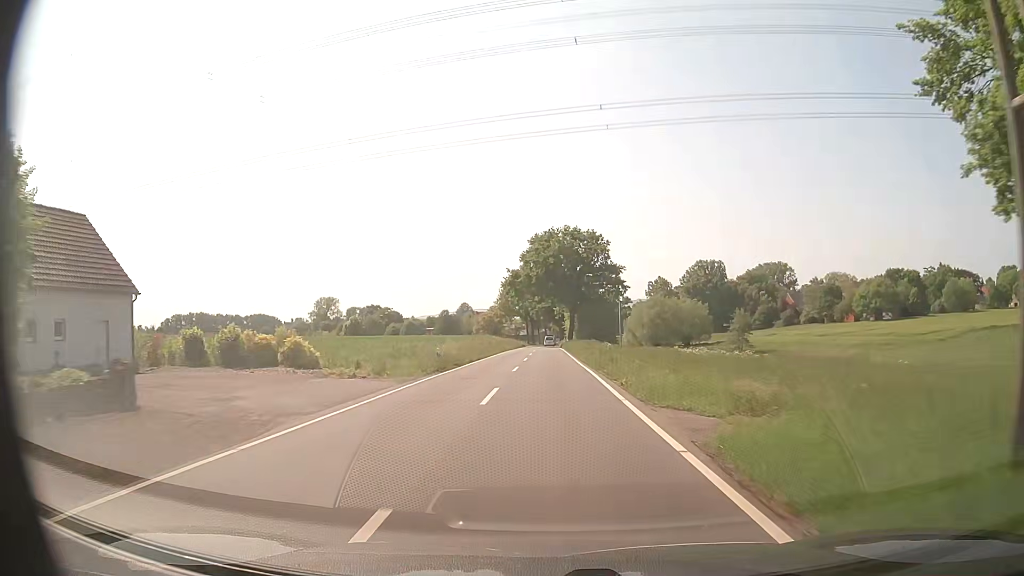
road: tertiary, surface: asphalt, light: Day
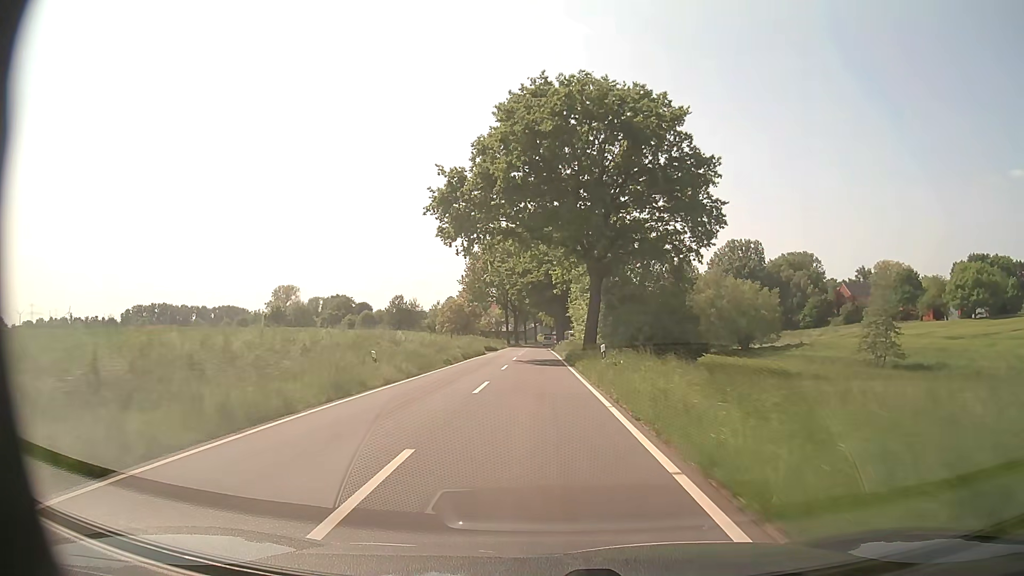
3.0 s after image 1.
(-0.1, +57.2) m; 0°
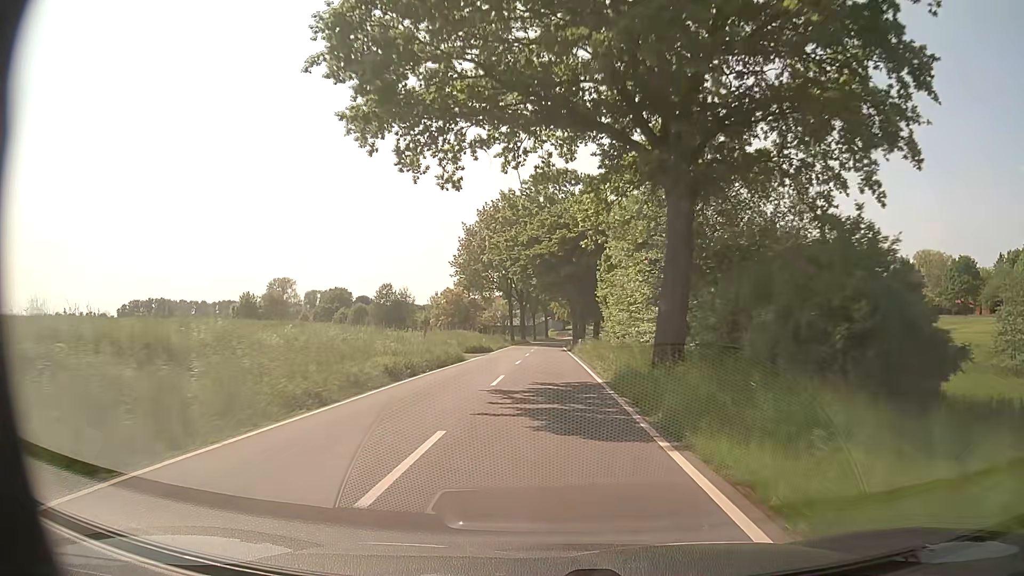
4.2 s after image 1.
(-0.3, +22.5) m; -1°
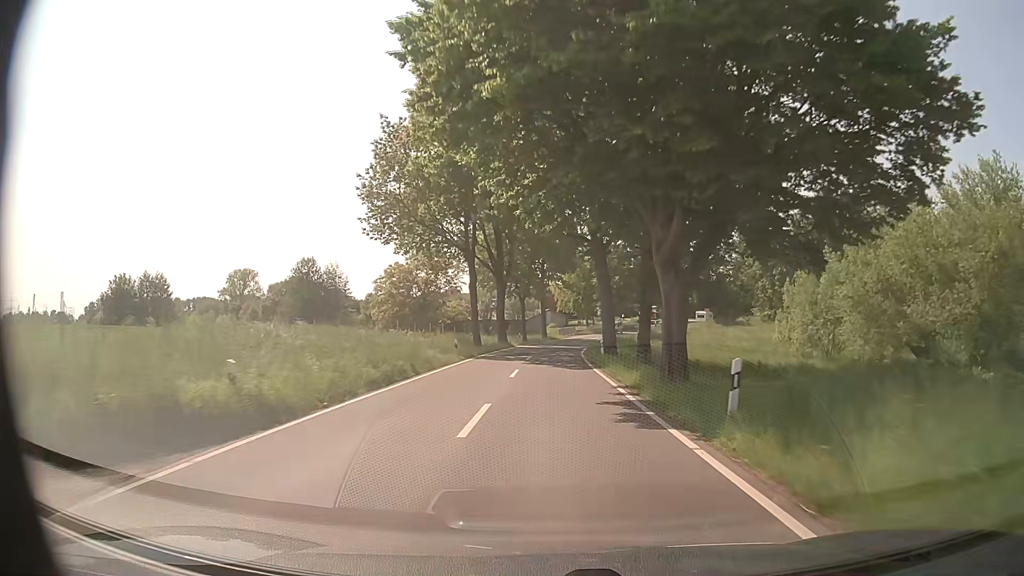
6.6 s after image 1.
(-0.1, +43.6) m; 0°
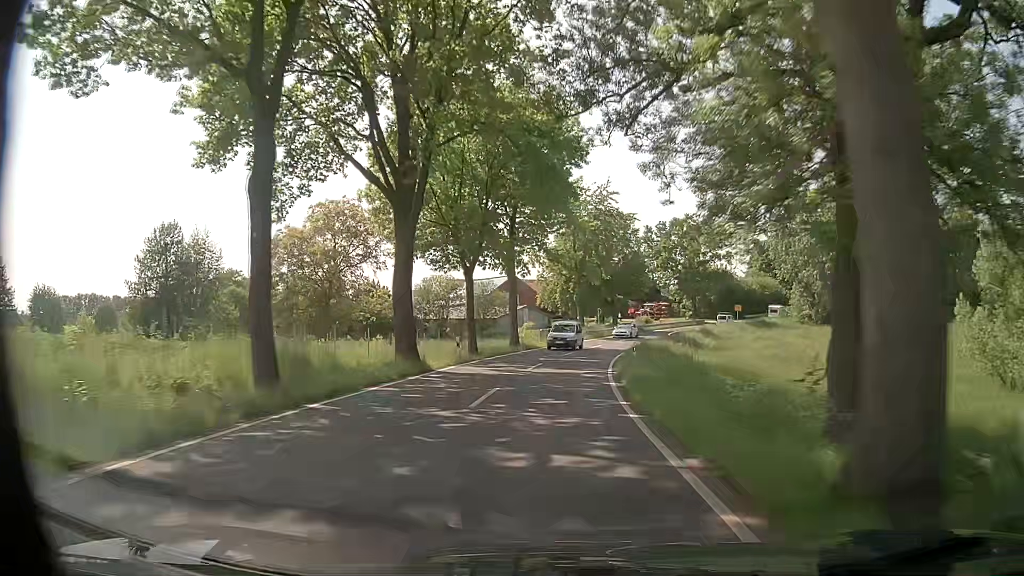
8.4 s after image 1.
(+0.3, +32.2) m; +2°
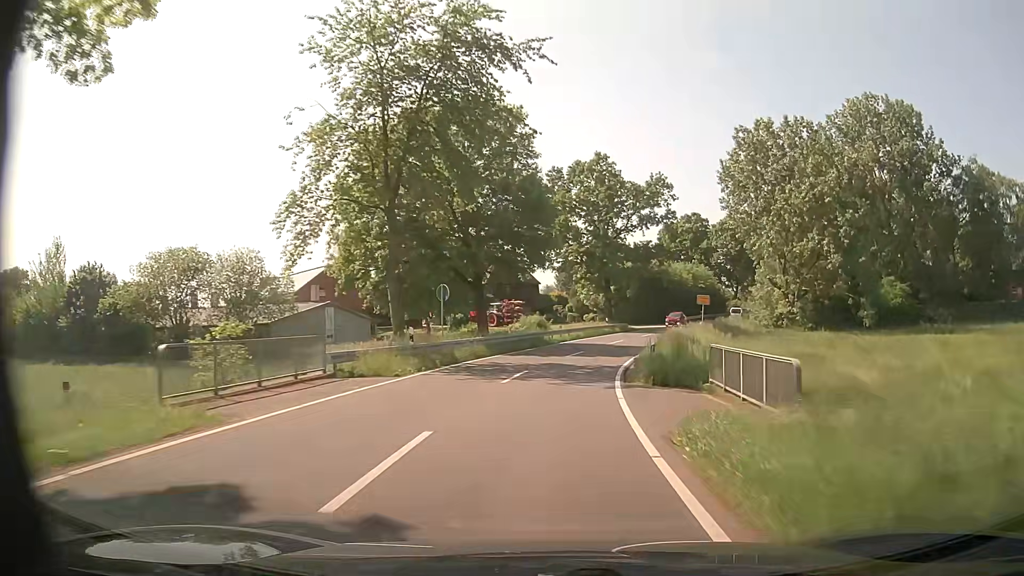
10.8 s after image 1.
(+3.3, +42.3) m; +11°
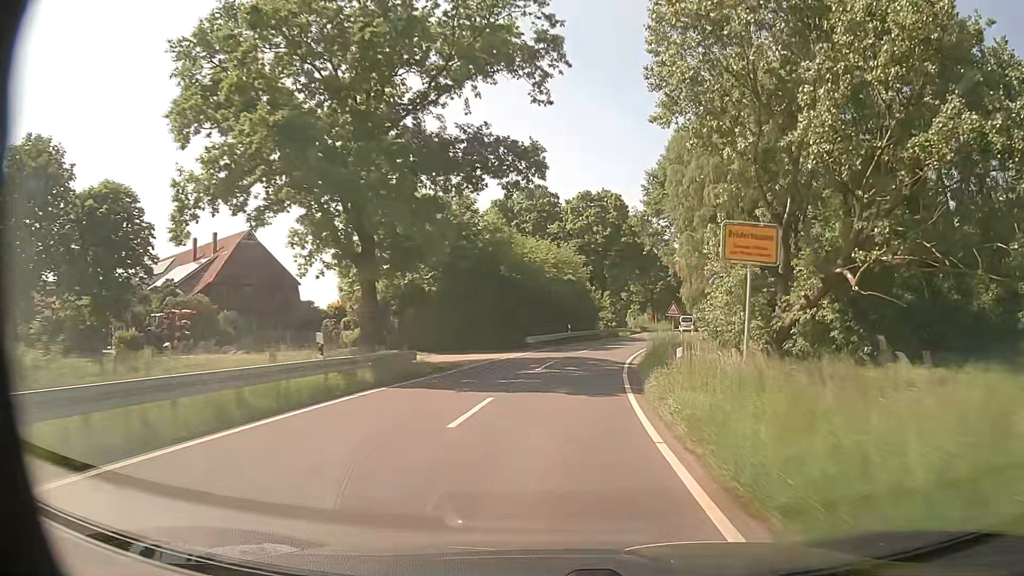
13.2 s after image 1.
(+6.1, +41.5) m; +16°
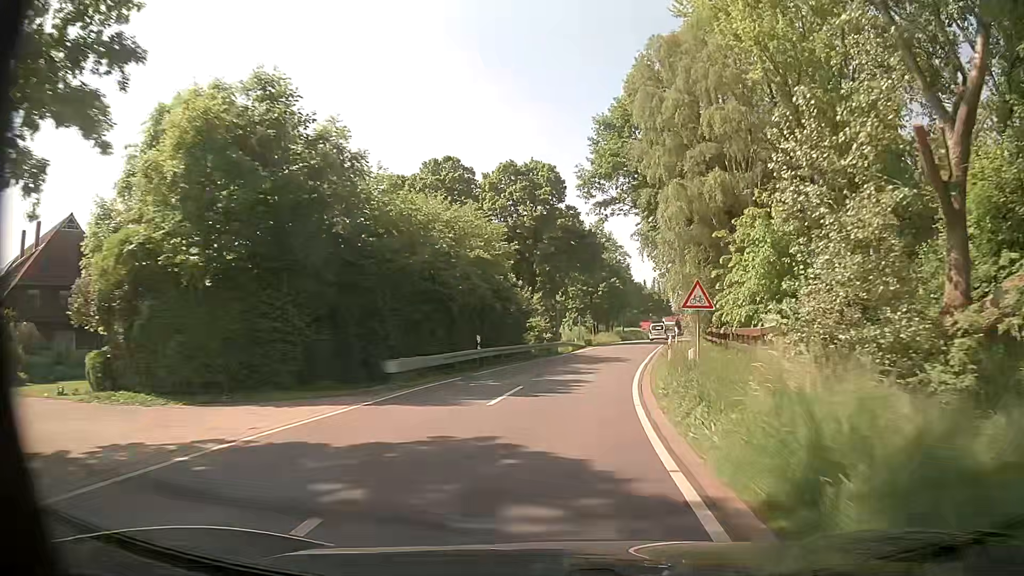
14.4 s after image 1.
(+1.0, +20.5) m; +6°
(0, +10) (+1, +20) (+3, +30) (+5, +40) (+7, +49) (+9, +59) (+11, +69) (+14, +79) (+16, +88) (+18, +98) m
